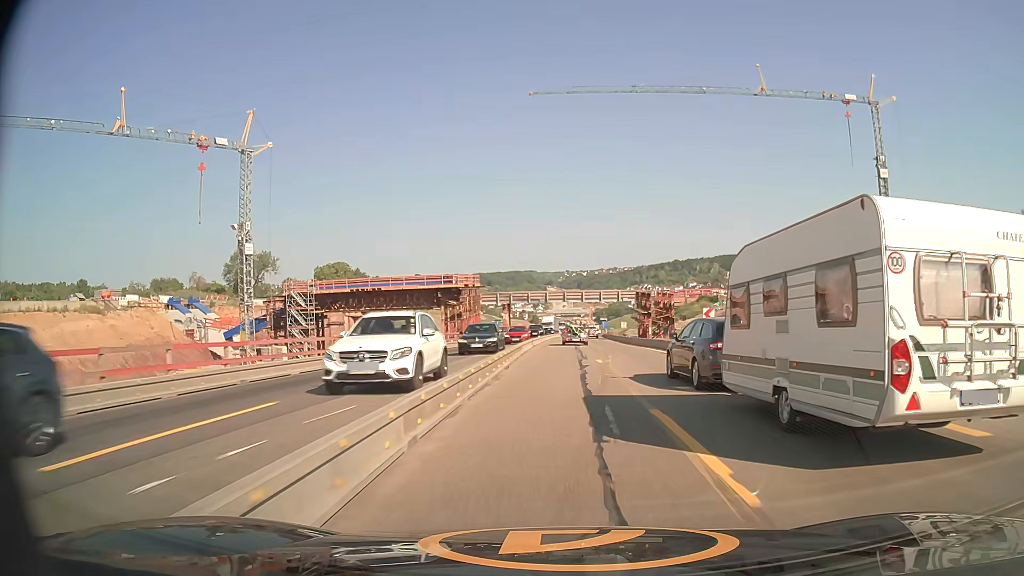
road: motorway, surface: asphalt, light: Day
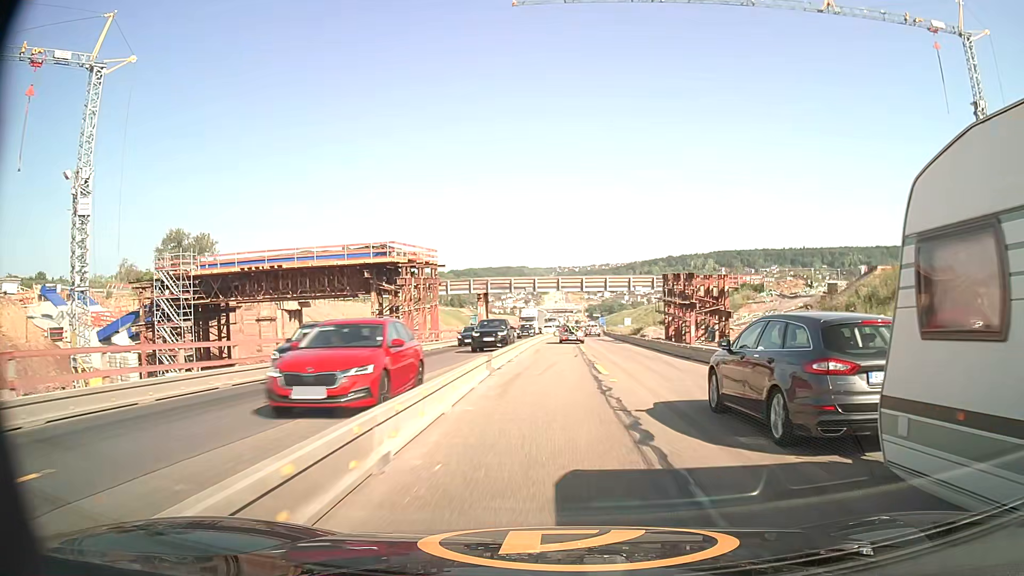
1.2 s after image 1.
(+0.2, +25.0) m; +1°
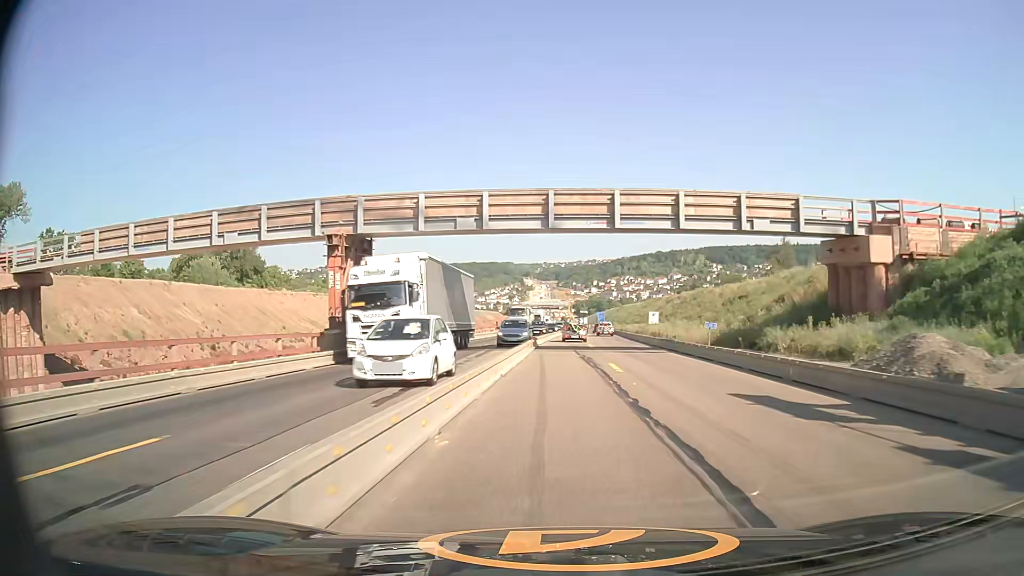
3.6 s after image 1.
(+0.3, +50.5) m; +1°
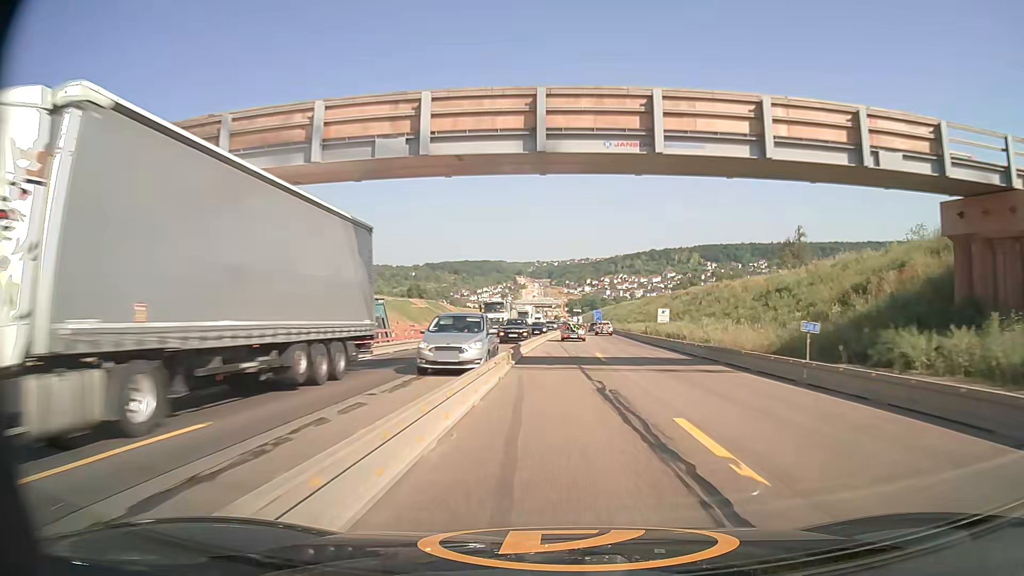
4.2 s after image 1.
(+0.1, +12.9) m; +1°
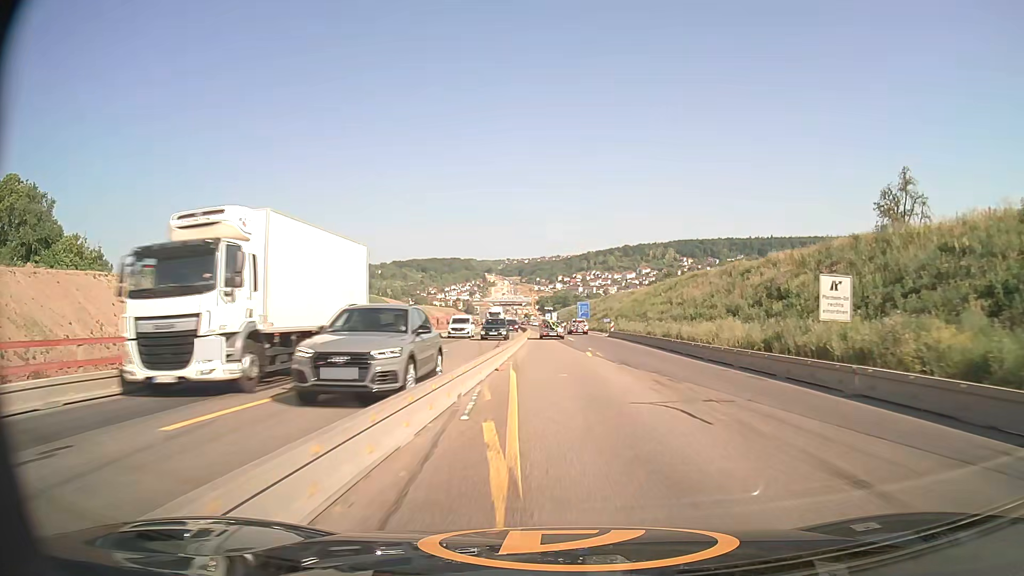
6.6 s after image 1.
(+1.2, +51.5) m; +2°
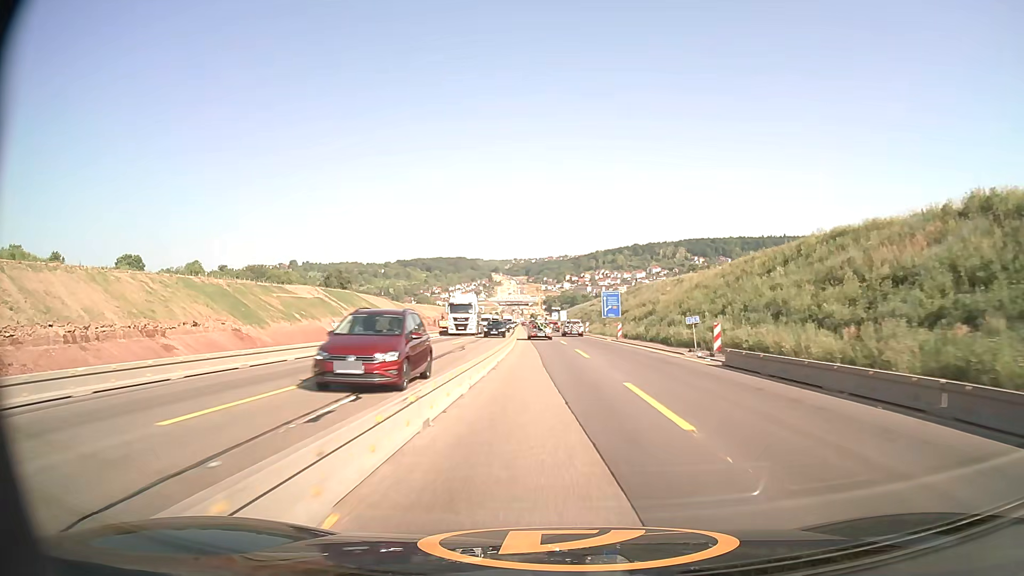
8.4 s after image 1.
(0.0, +39.0) m; 0°
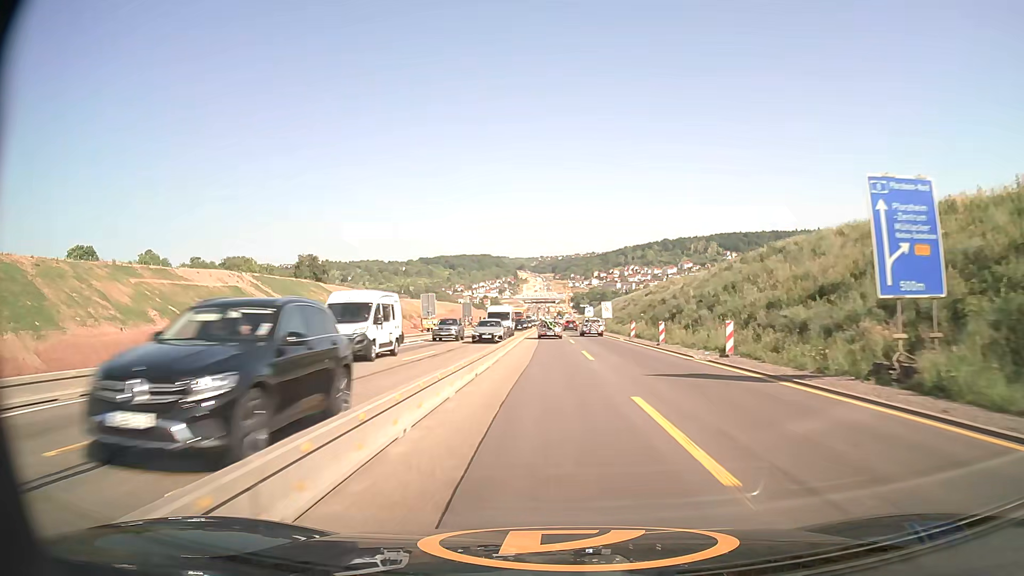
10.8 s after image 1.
(-1.1, +52.5) m; -2°
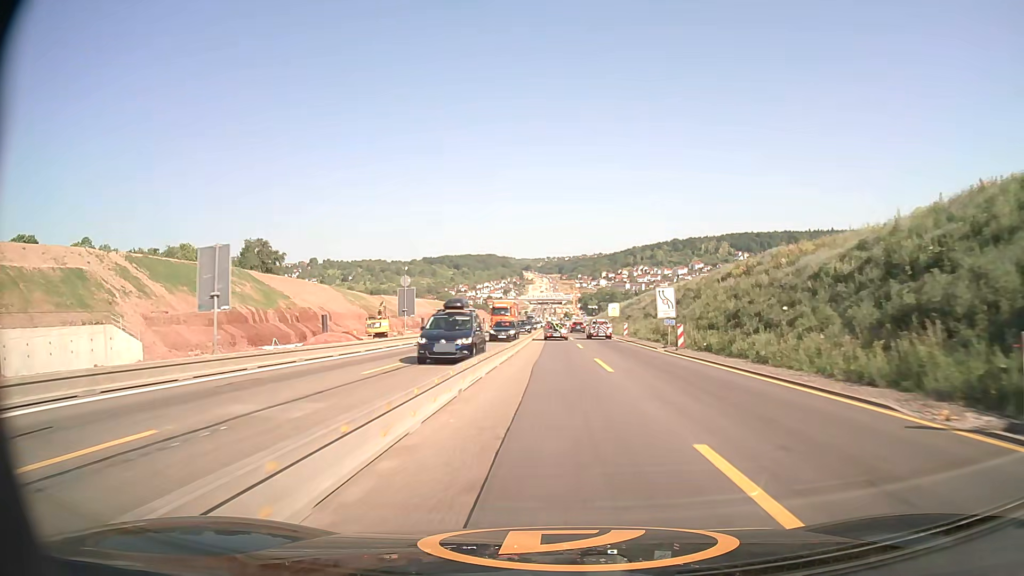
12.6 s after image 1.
(-0.3, +39.6) m; -1°
(0, +10) (0, +20) (0, +30) (0, +40) (0, +50) (0, +60) (0, +70) (0, +80) (0, +90) (0, +100) m
